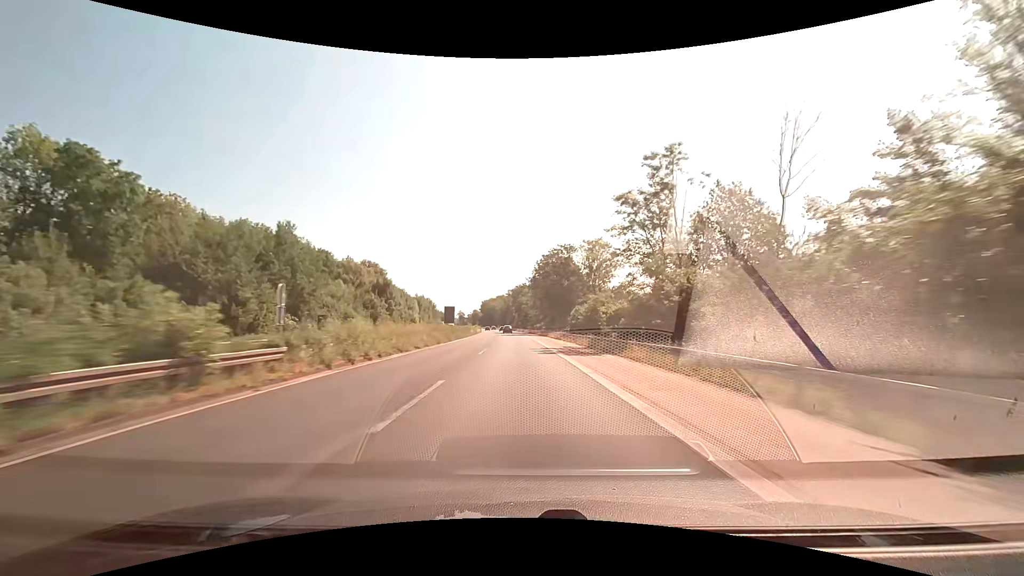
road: trunk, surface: asphalt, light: Day
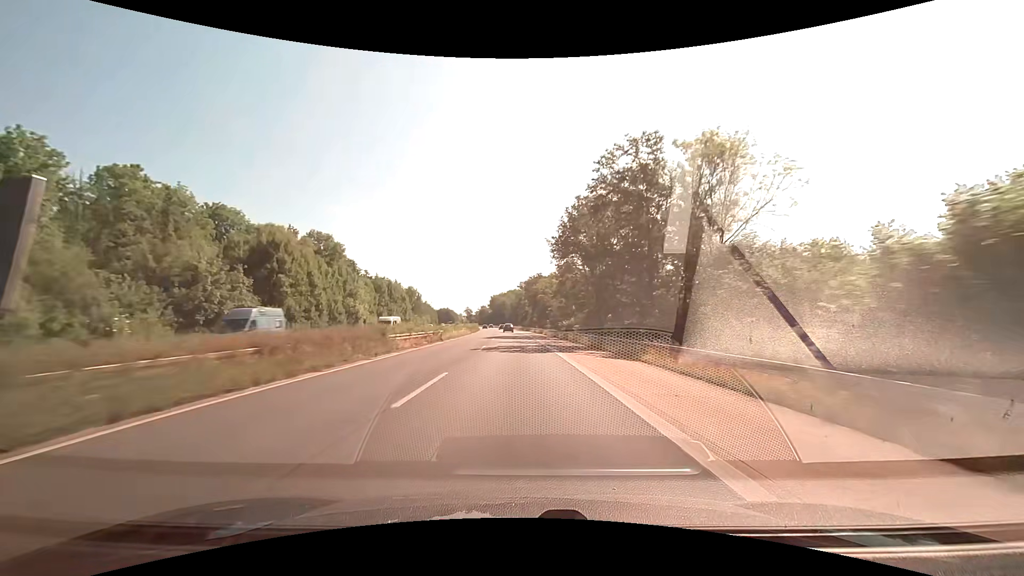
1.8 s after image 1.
(-0.7, +52.2) m; -2°
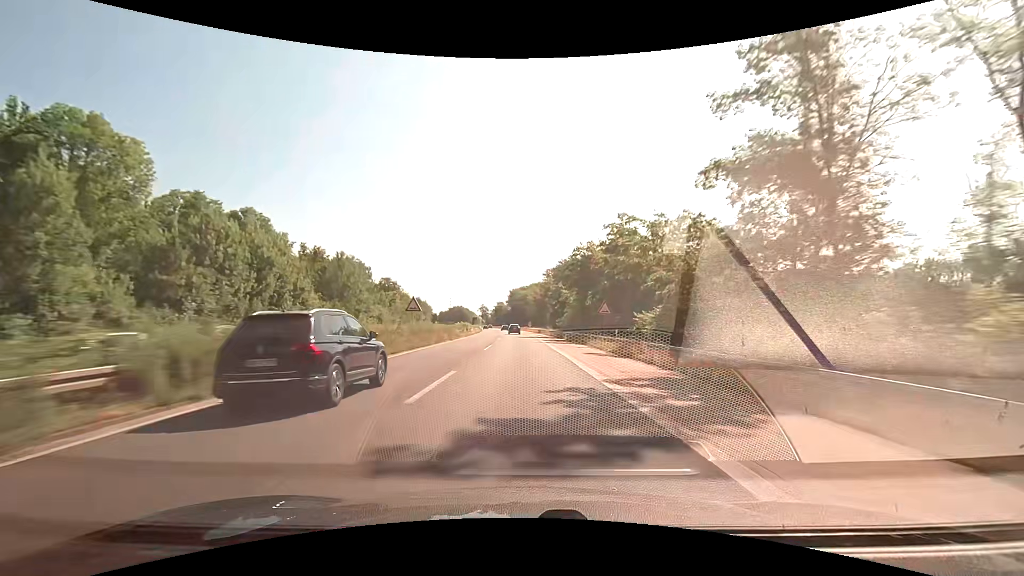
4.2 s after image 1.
(-1.6, +71.5) m; -3°
(0, +10) (0, +20) (0, +30) (0, +40) (-1, +50) (-1, +60) (-1, +70) (-2, +80) (-2, +90) (-3, +100) m
